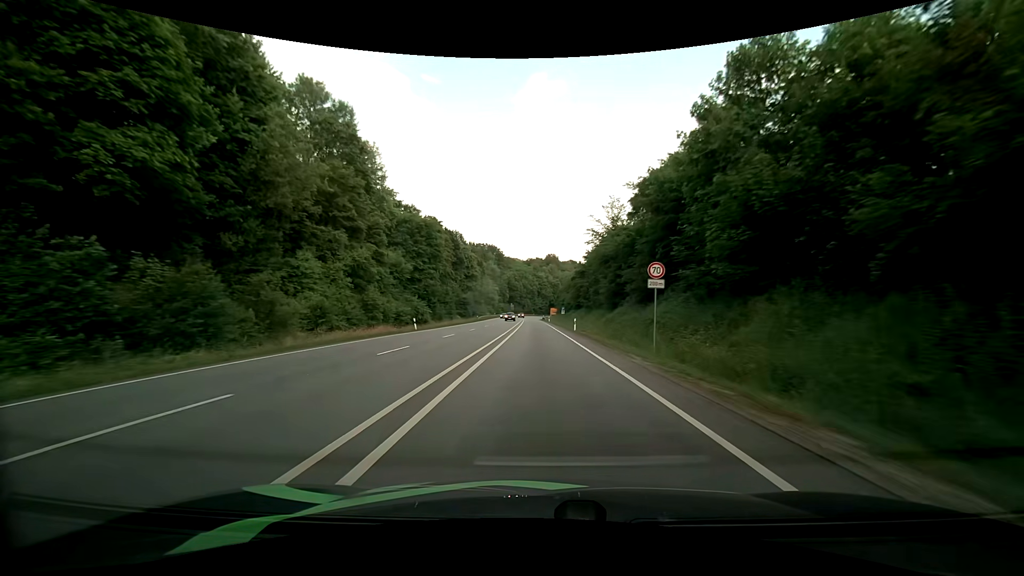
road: primary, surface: asphalt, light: Day
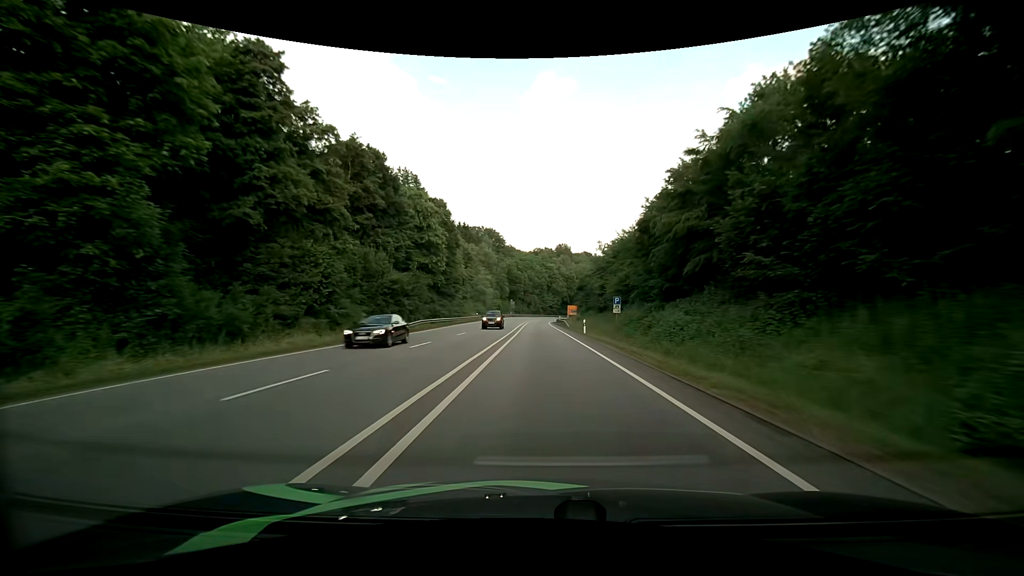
(-0.6, +56.8) m; -1°
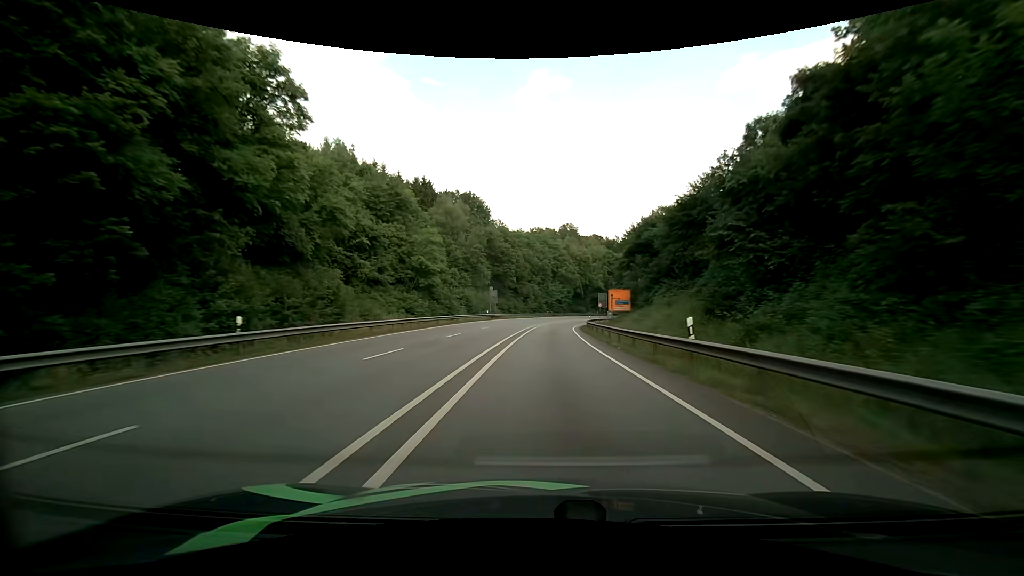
(-0.2, +66.2) m; 0°
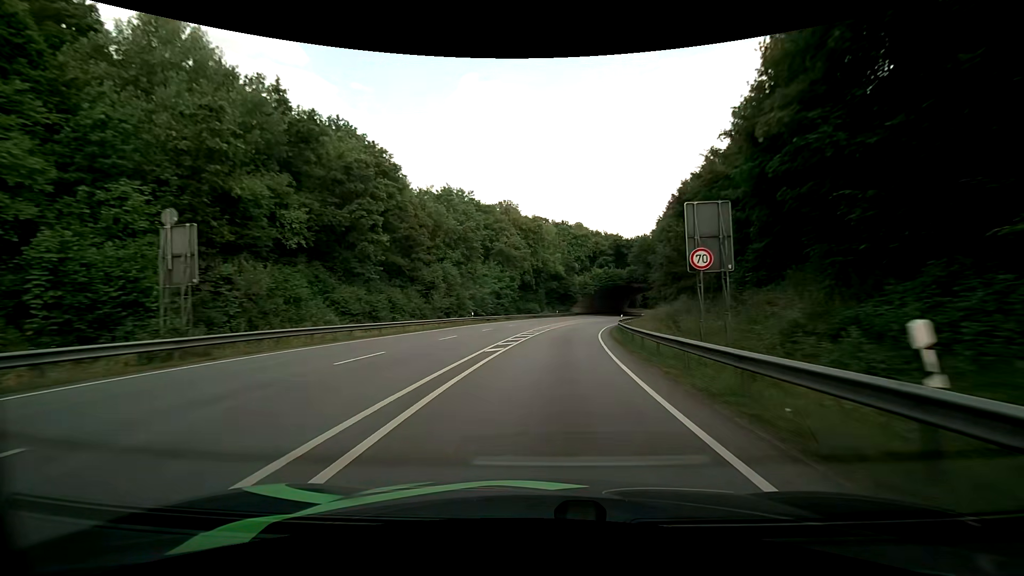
(+2.7, +60.5) m; +7°
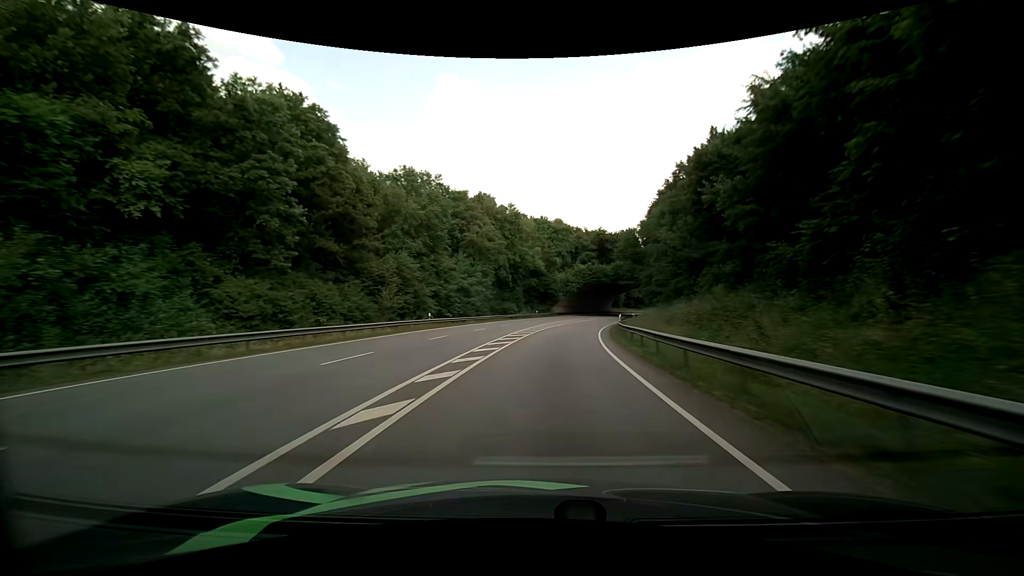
(+0.2, +11.7) m; +2°
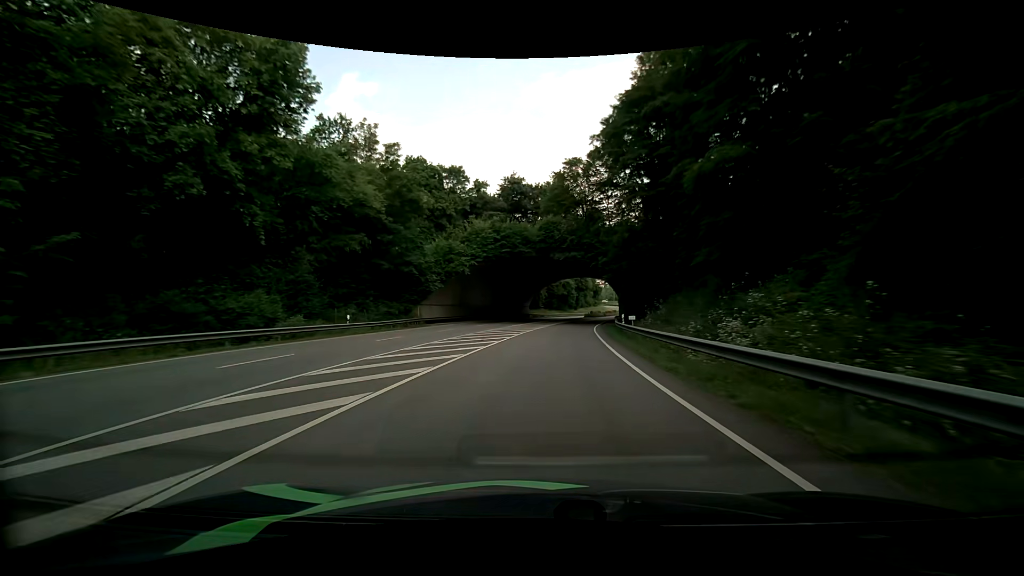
(+6.0, +59.2) m; +11°
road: primary_link
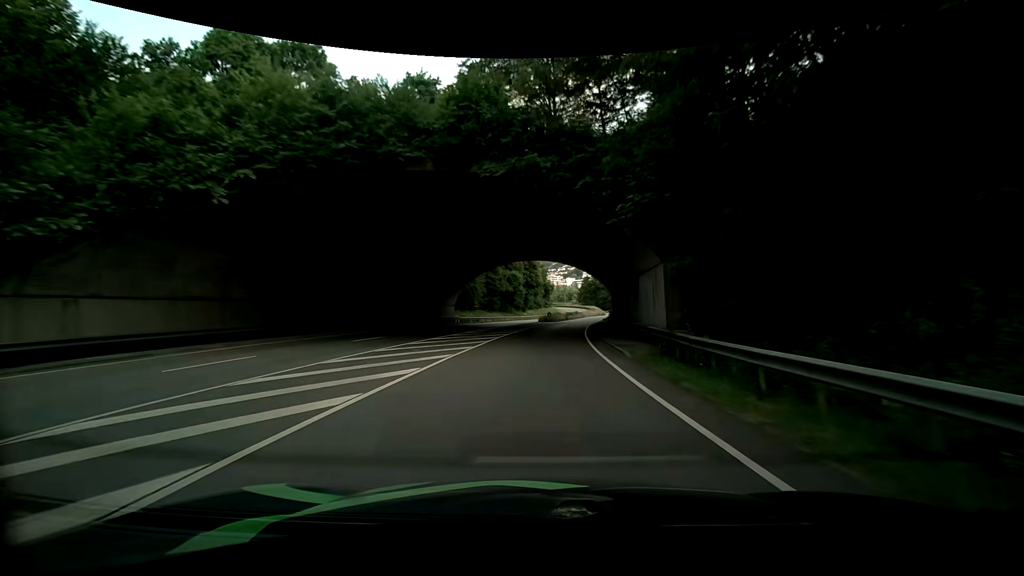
(+1.9, +36.0) m; +6°
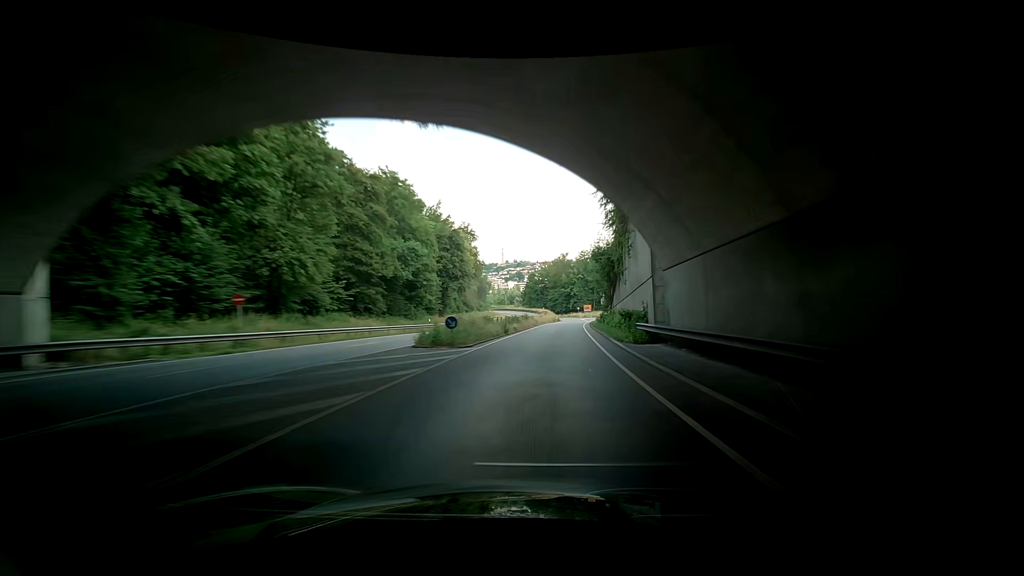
(+1.4, +47.9) m; +1°
(0, +10) (0, +20) (+1, +30) (+2, +40) (+4, +50) (+6, +59) (+8, +69) (+10, +79) (+13, +89) (+15, +98) m
